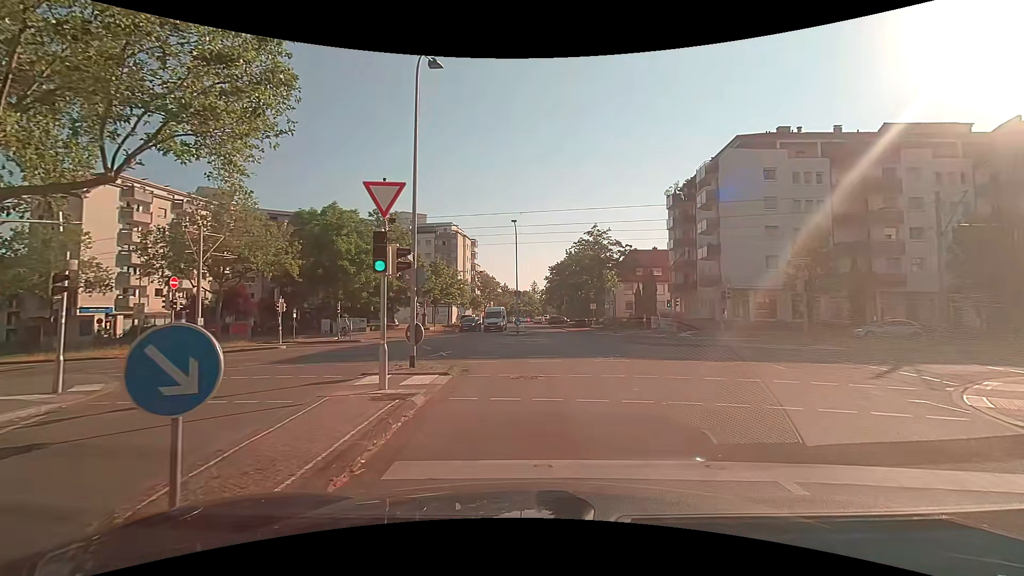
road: residential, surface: asphalt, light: Day
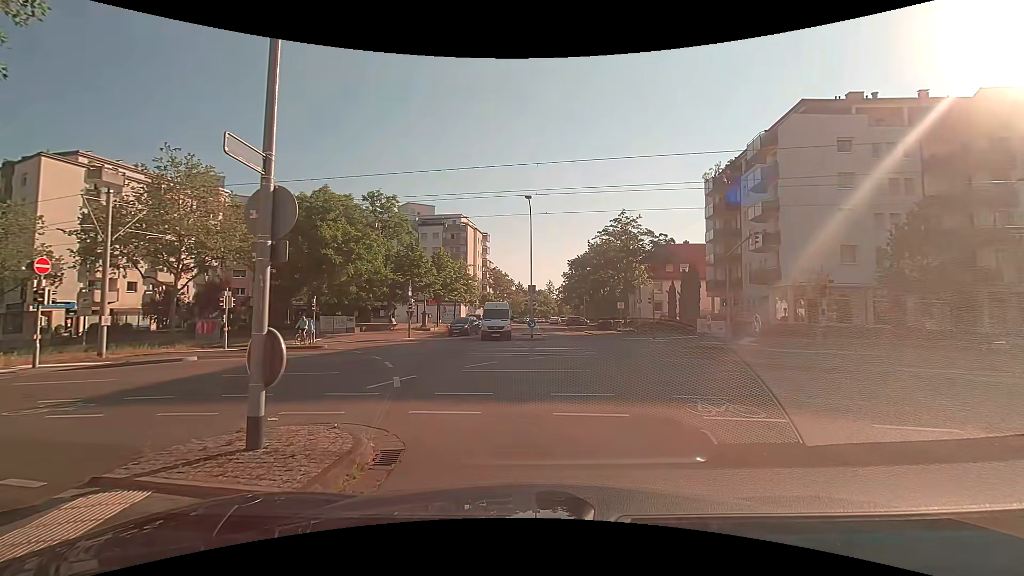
(-0.3, +8.2) m; -3°
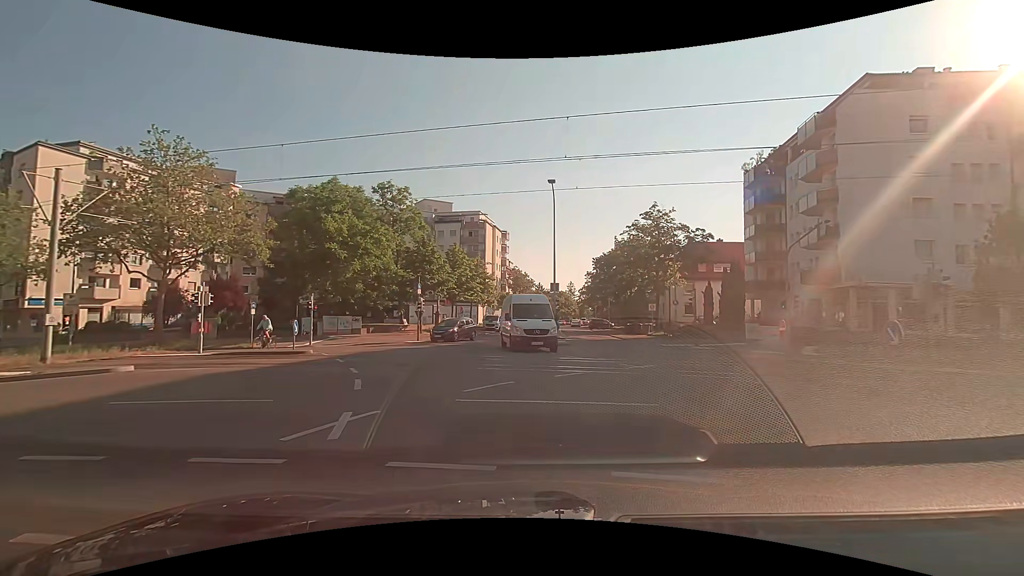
(0.0, +4.2) m; -1°
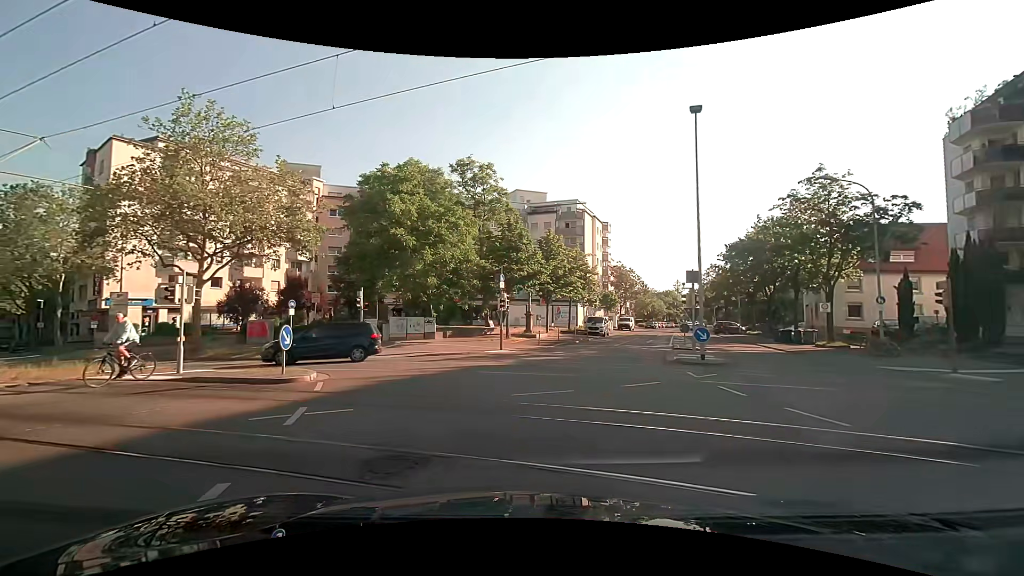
(-1.0, +9.5) m; -12°
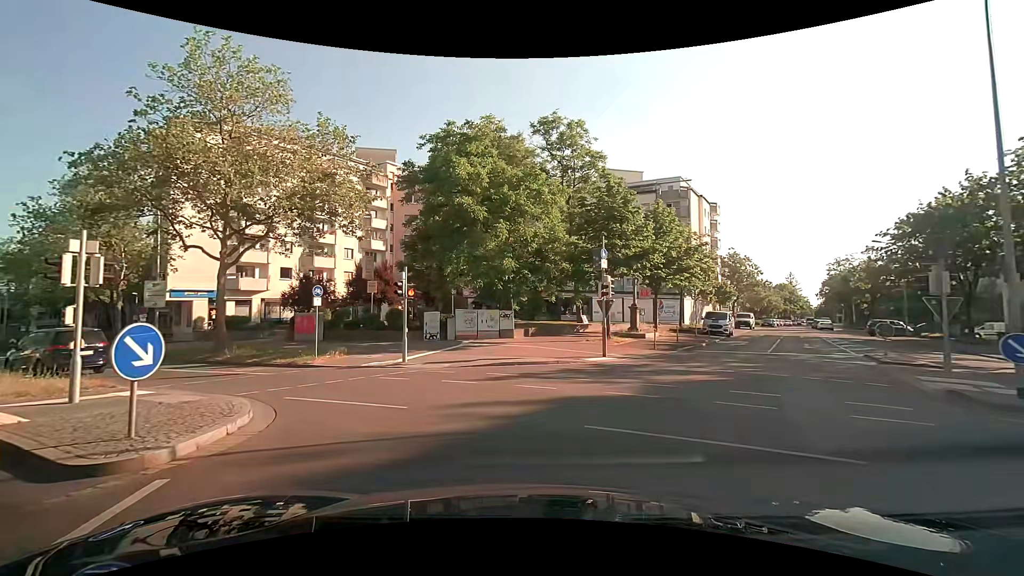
(-0.7, +8.1) m; -10°
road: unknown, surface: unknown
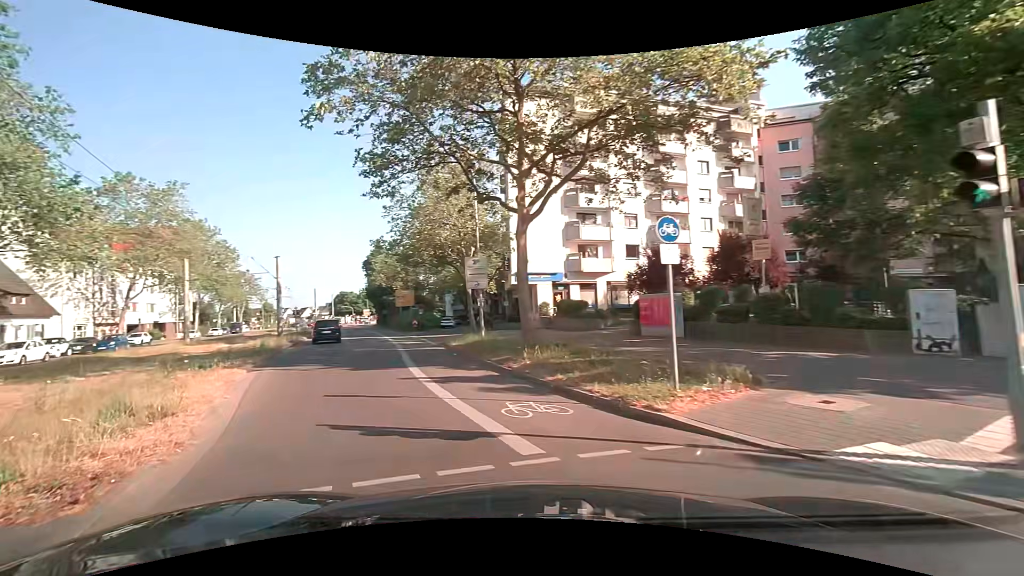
(-3.5, +11.5) m; -38°
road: tertiary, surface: asphalt
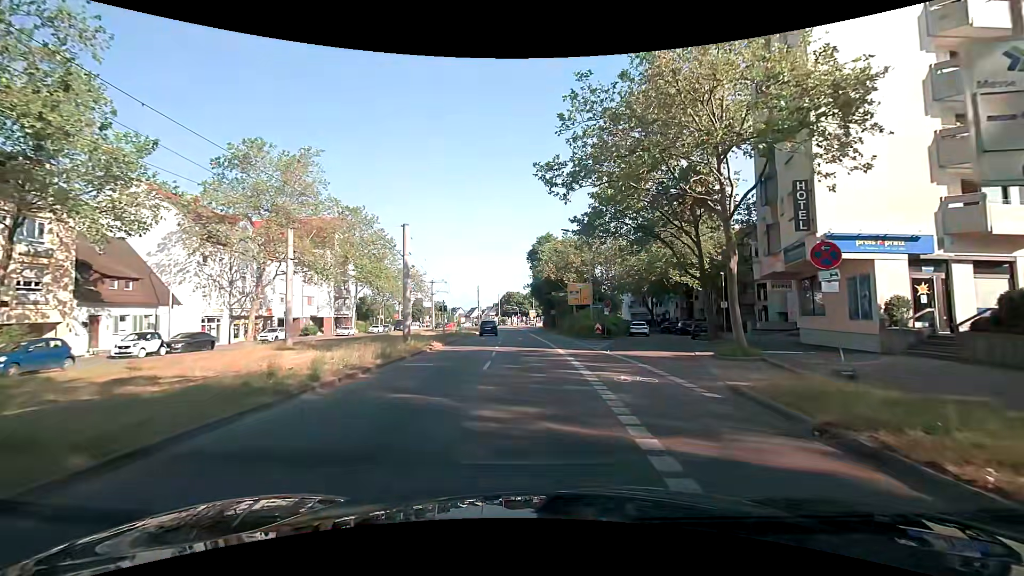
(-5.0, +17.7) m; -20°
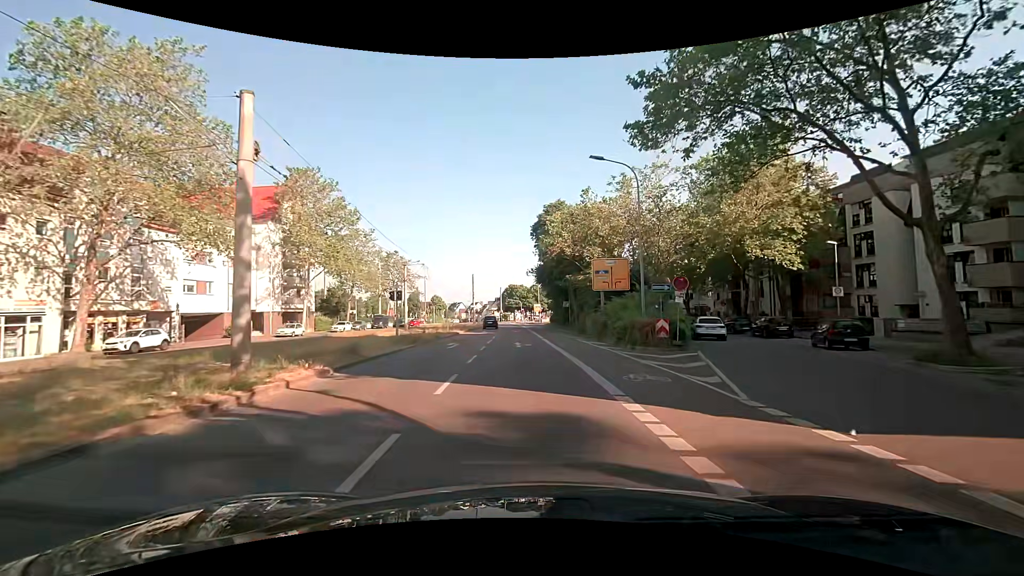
(+0.3, +17.7) m; 0°
(0, +10) (0, +20) (-1, +30) (-1, +40) (-1, +50) (-1, +60) (0, +70) (+1, +80) (+1, +90) (+1, +100) m
